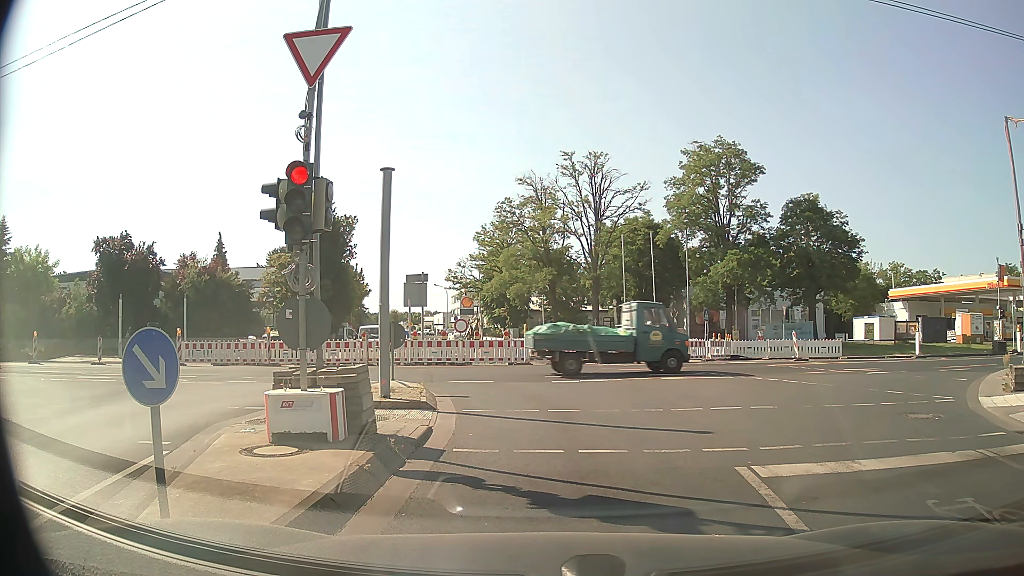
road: tertiary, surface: asphalt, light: Day
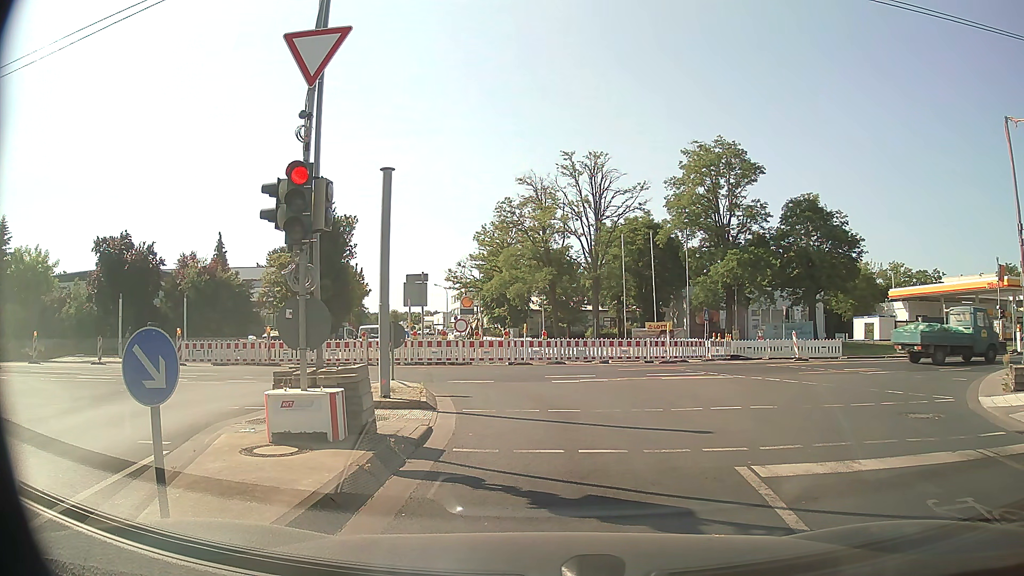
(0.0, 0.0) m; 0°
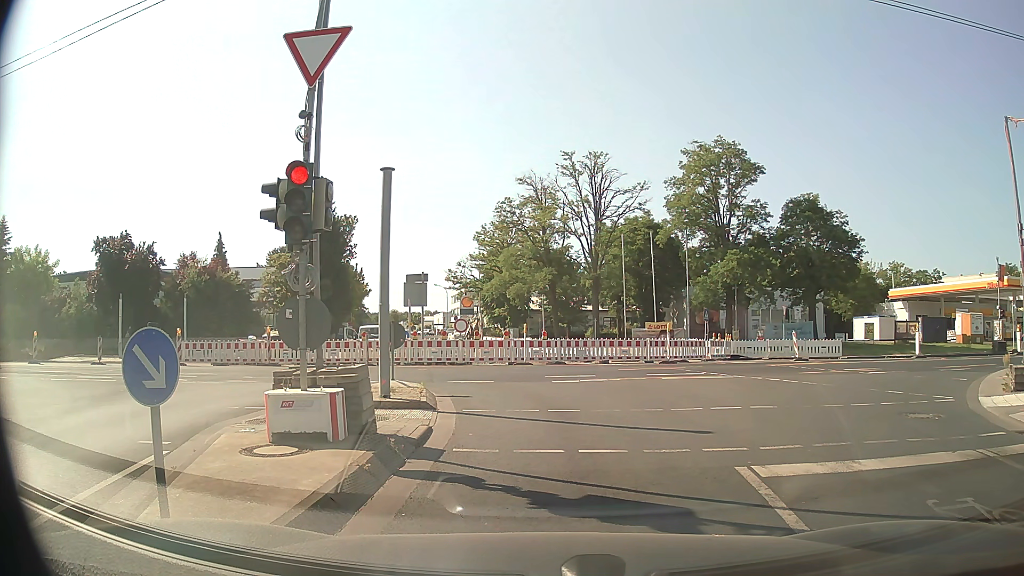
(0.0, 0.0) m; 0°
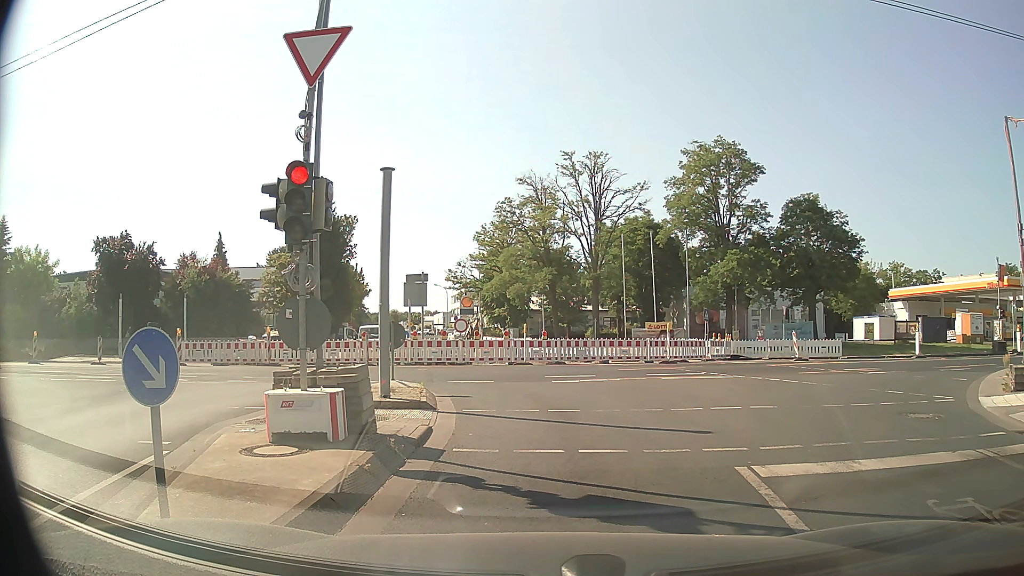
(0.0, 0.0) m; 0°
(0, +10) (-2, +20) (-10, +26) (-20, +27) (-30, +27) (-39, +26) (-49, +26) (-59, +26) (-69, +26) (-79, +27) m
